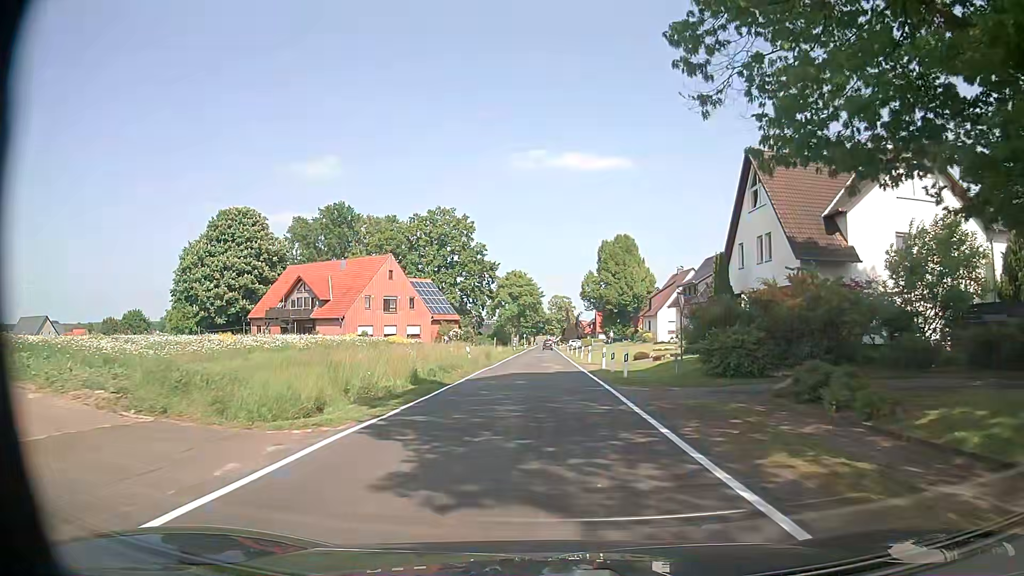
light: Day
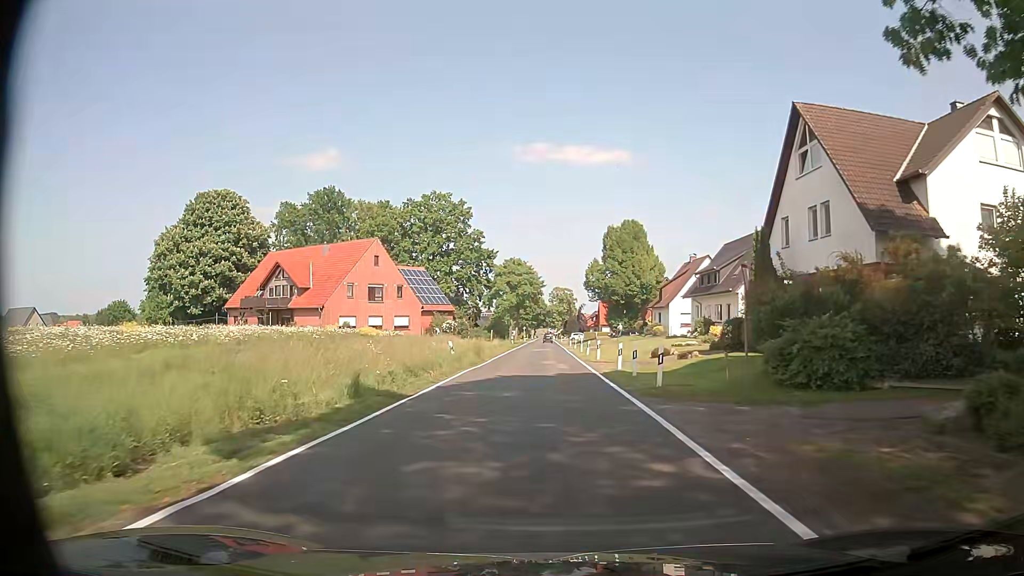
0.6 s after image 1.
(-0.1, +6.7) m; 0°
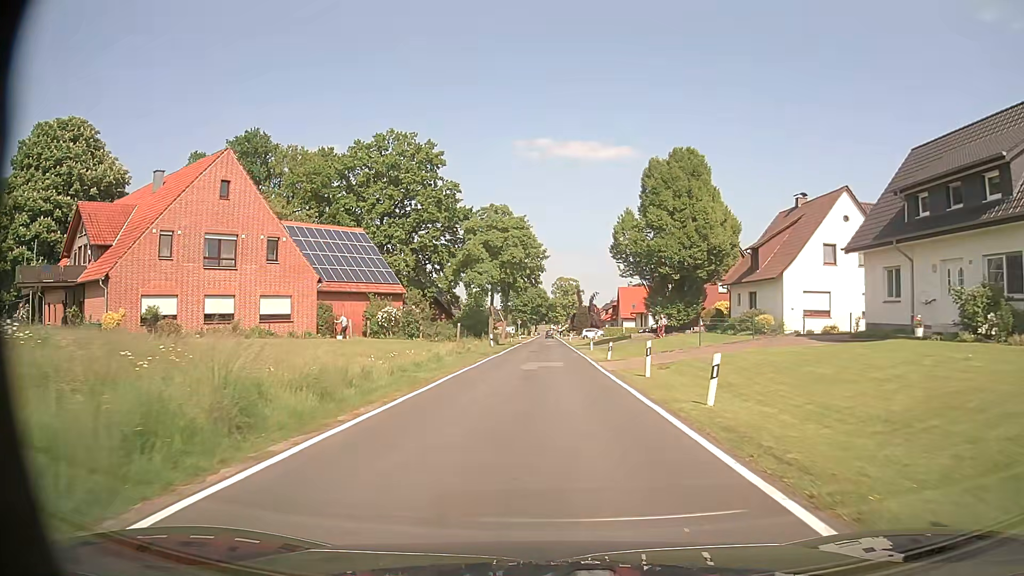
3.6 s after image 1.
(-0.1, +33.4) m; 0°
